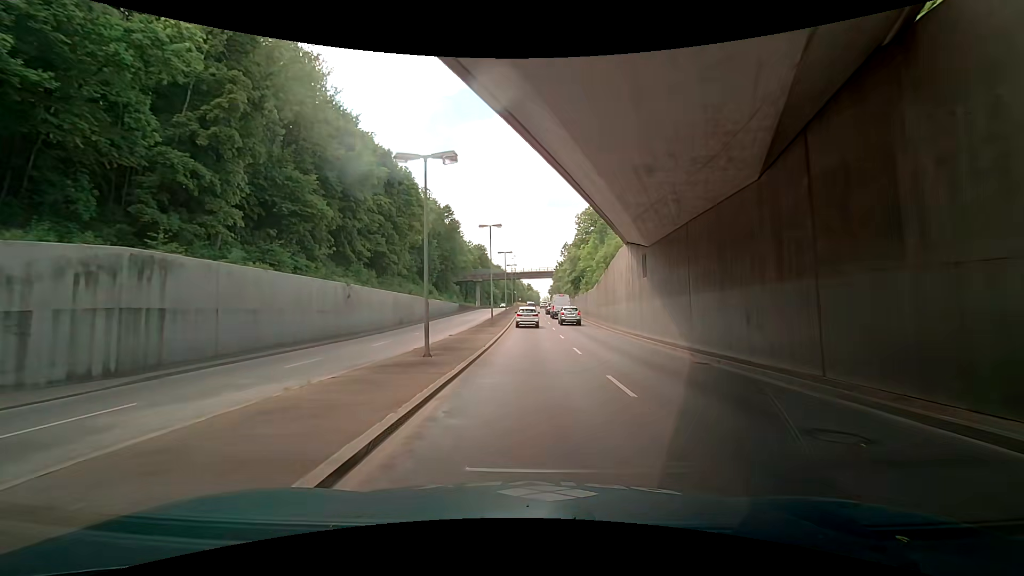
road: primary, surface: asphalt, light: Day
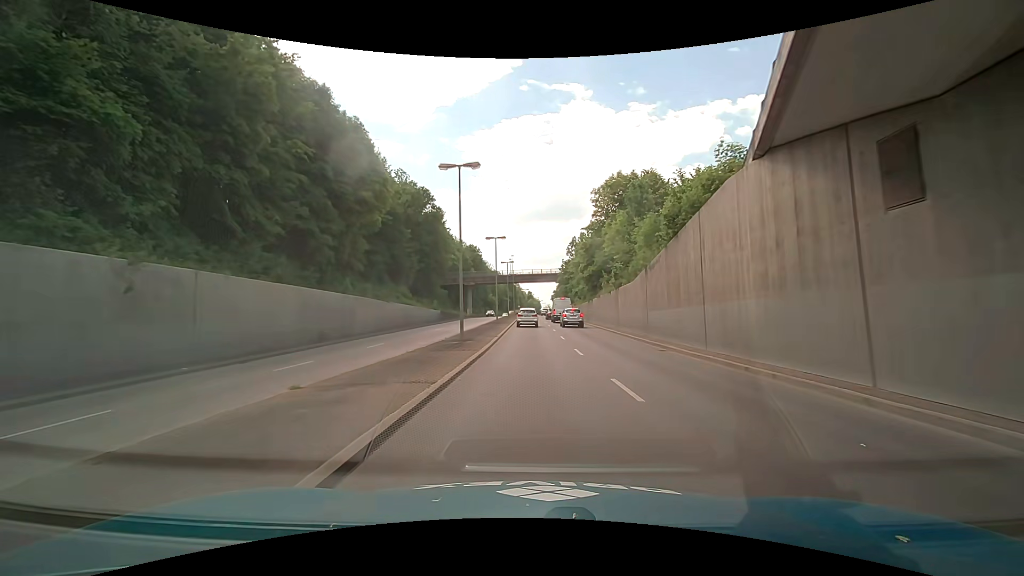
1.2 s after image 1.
(-0.4, +18.6) m; -1°
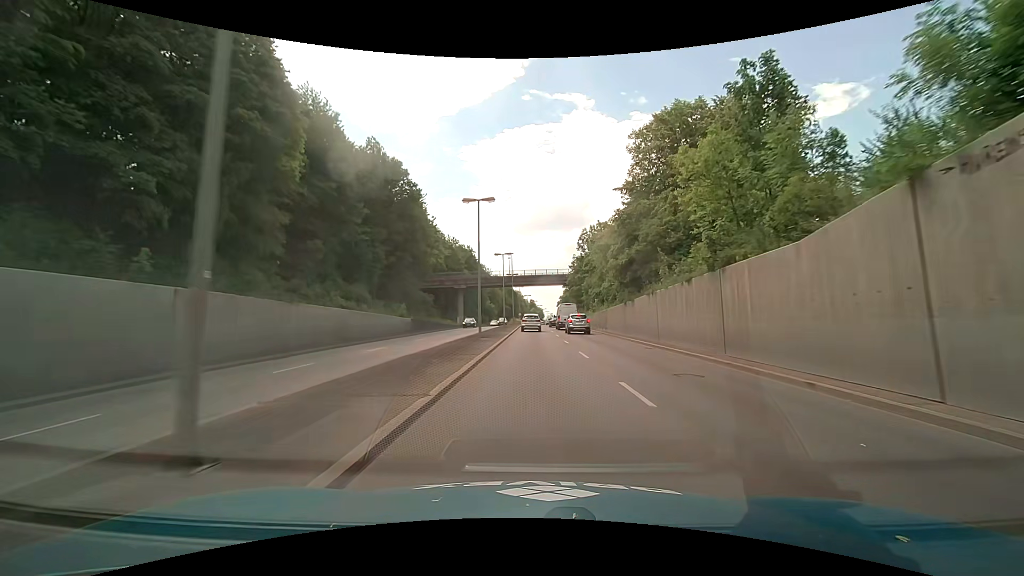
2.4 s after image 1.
(+0.2, +18.5) m; +1°
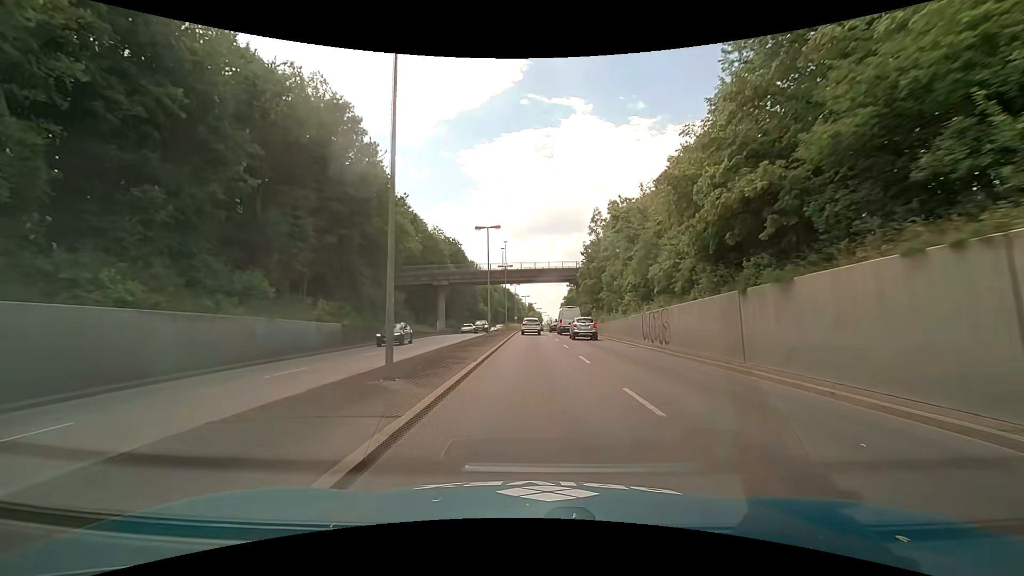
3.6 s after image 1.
(+0.1, +18.6) m; 0°
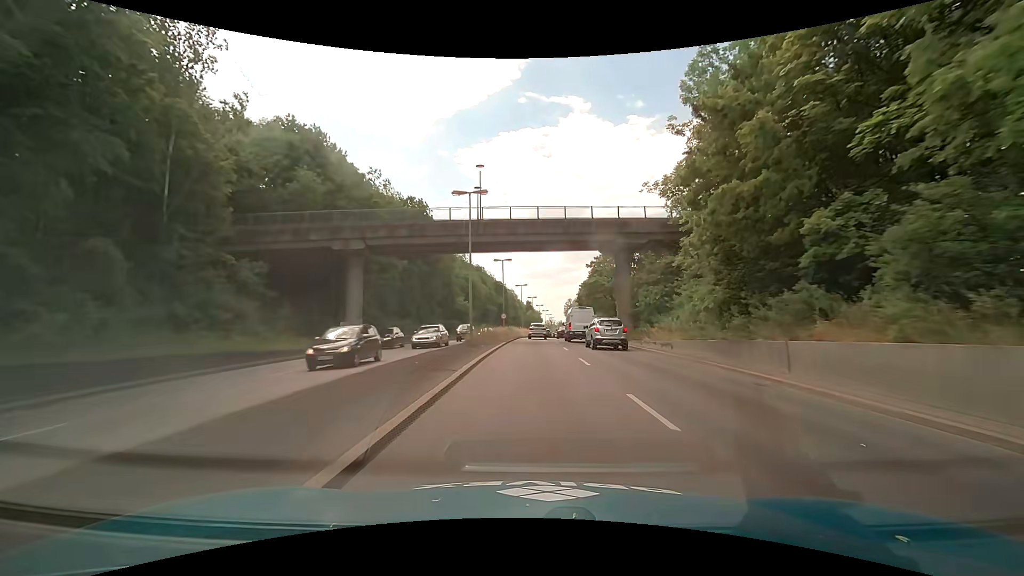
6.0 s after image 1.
(+0.1, +36.9) m; 0°
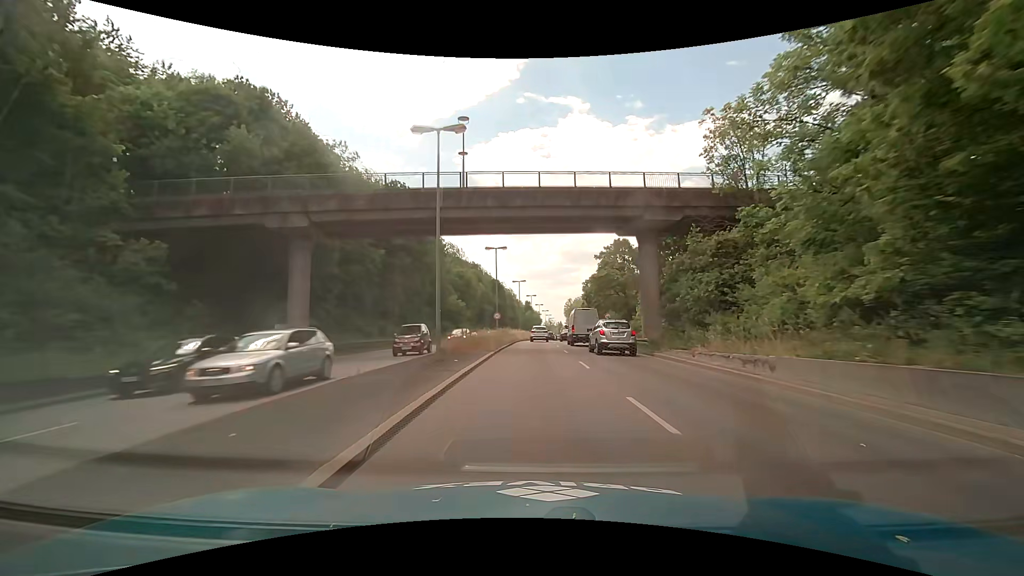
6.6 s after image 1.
(0.0, +9.2) m; +1°
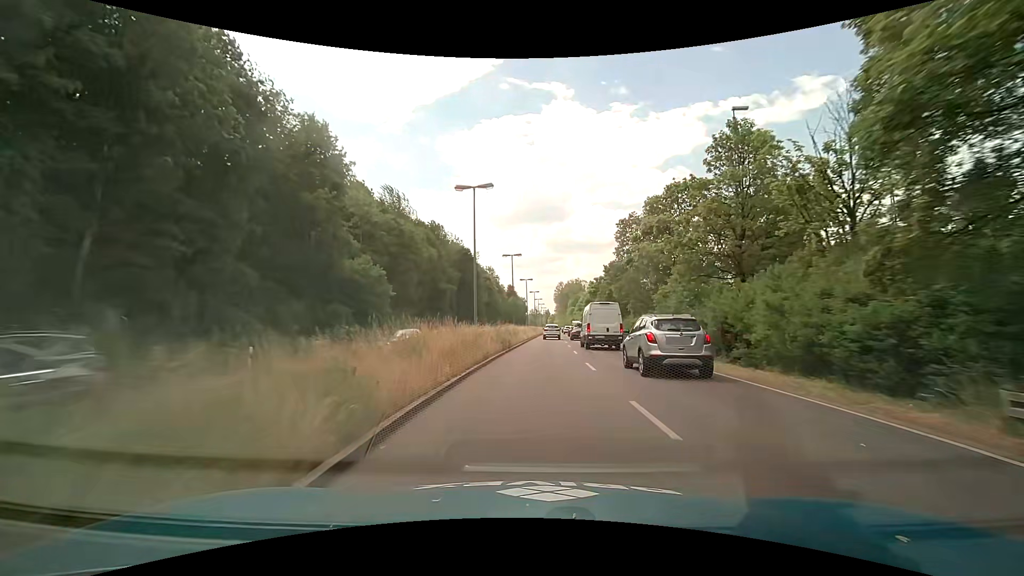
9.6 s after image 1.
(+0.1, +45.6) m; +1°
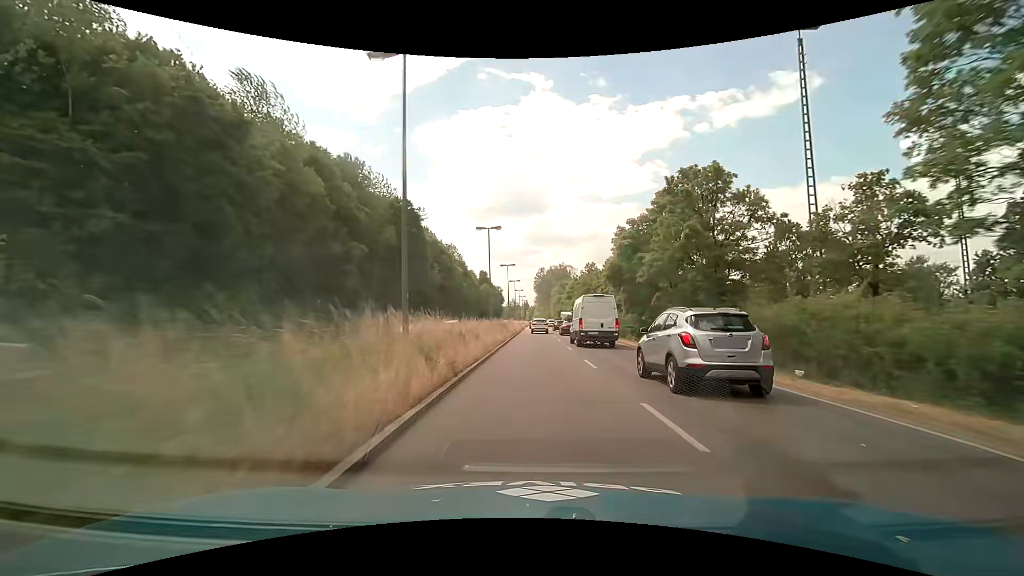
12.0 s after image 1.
(+0.9, +36.7) m; +2°
(0, +10) (0, +20) (0, +30) (0, +40) (0, +50) (+1, +60) (+1, +70) (+1, +80) (+1, +90) (+1, +100) m
